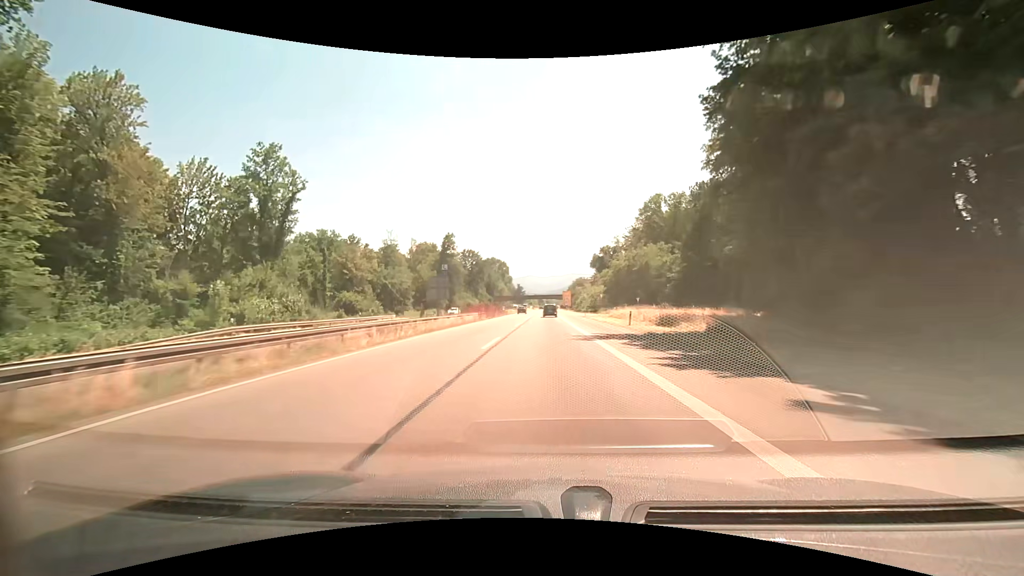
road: trunk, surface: asphalt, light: Day
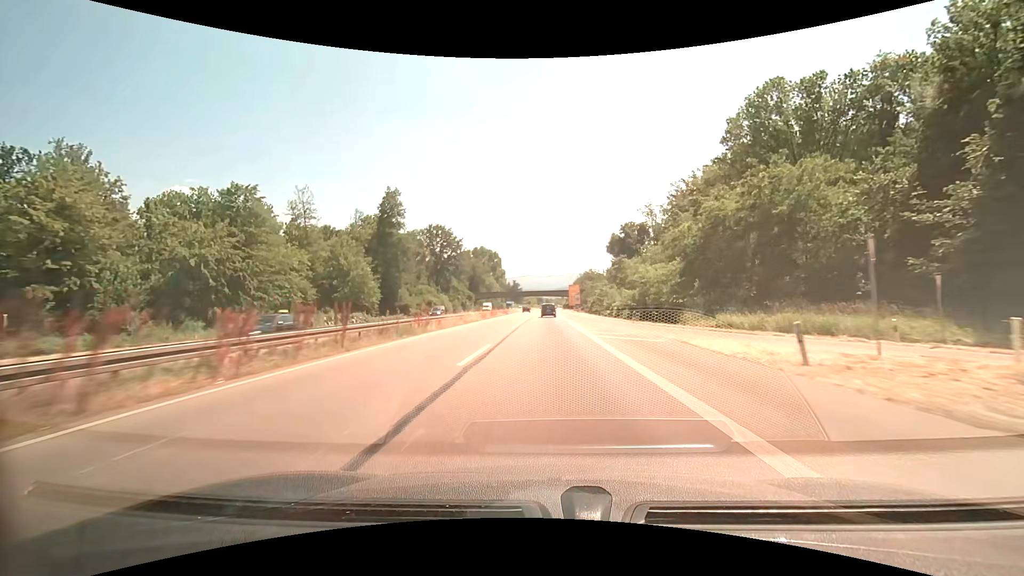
(+0.1, +58.5) m; 0°
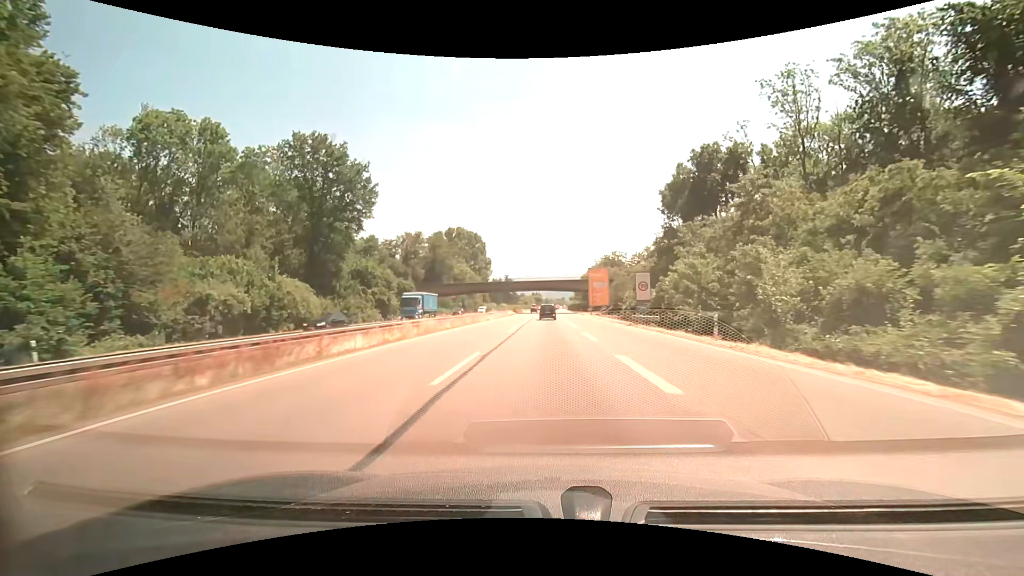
(0.0, +74.8) m; 0°
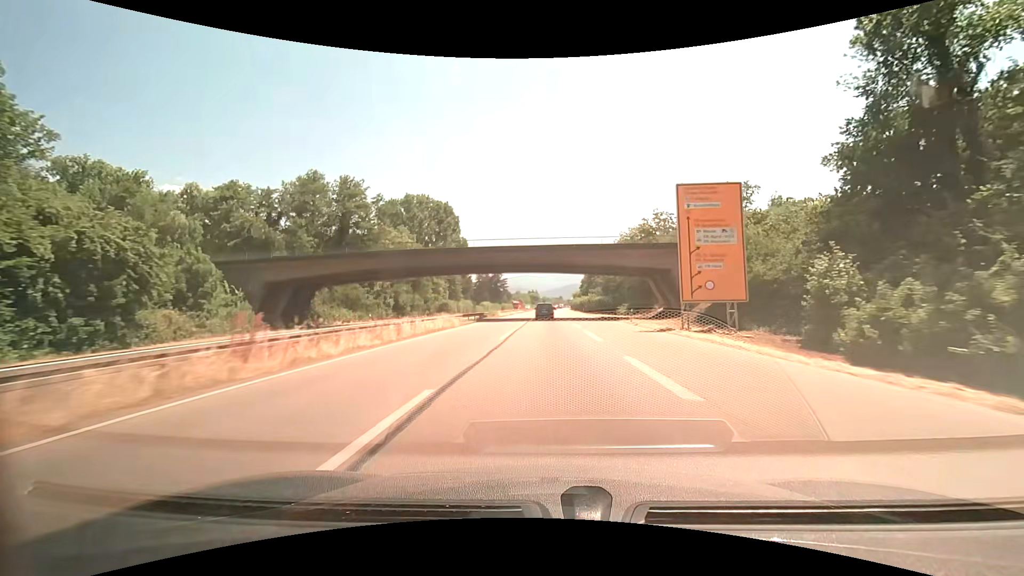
(+0.1, +60.5) m; 0°
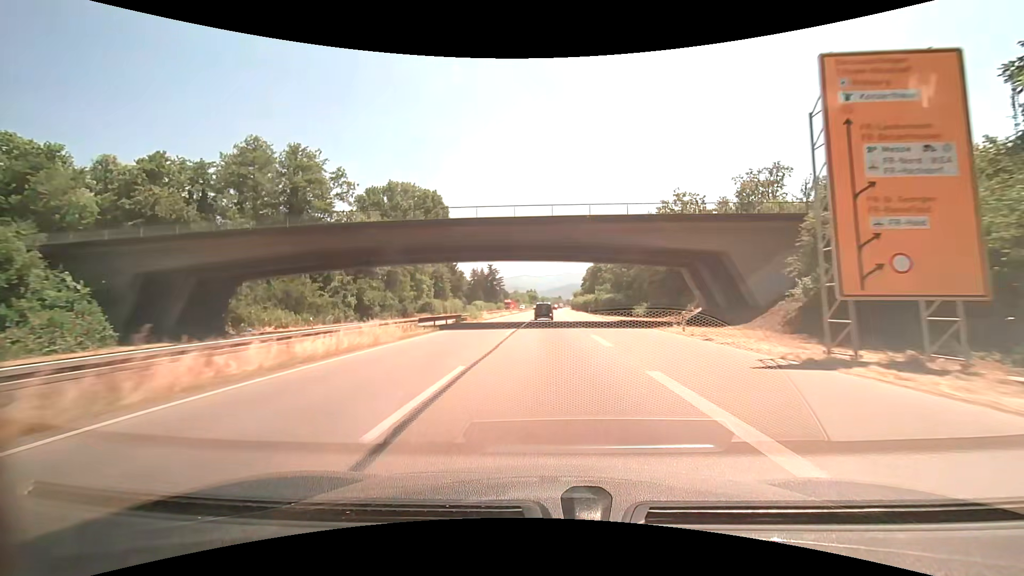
(0.0, +15.0) m; 0°
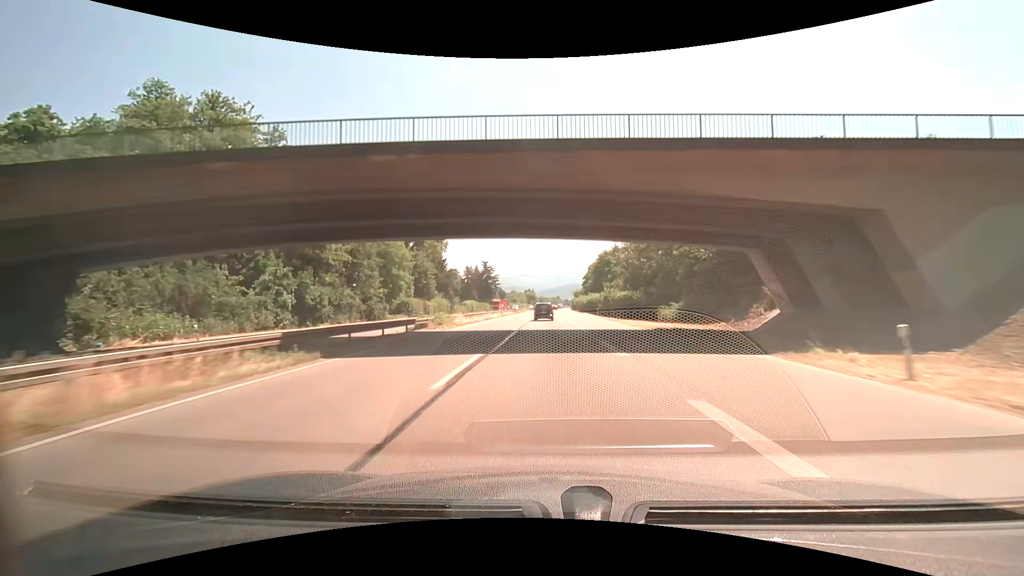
(0.0, +15.0) m; 0°
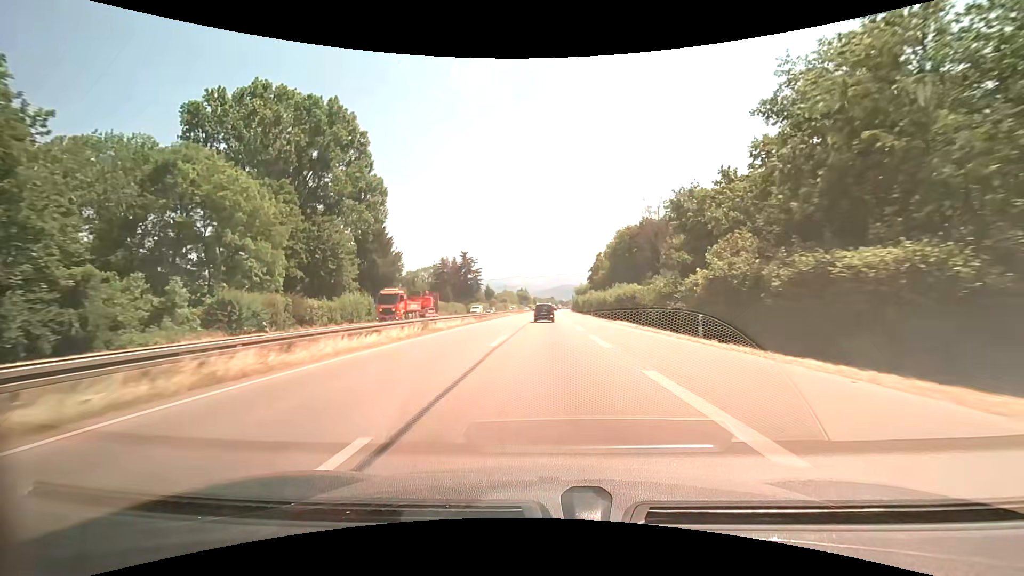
(+0.2, +44.8) m; +1°
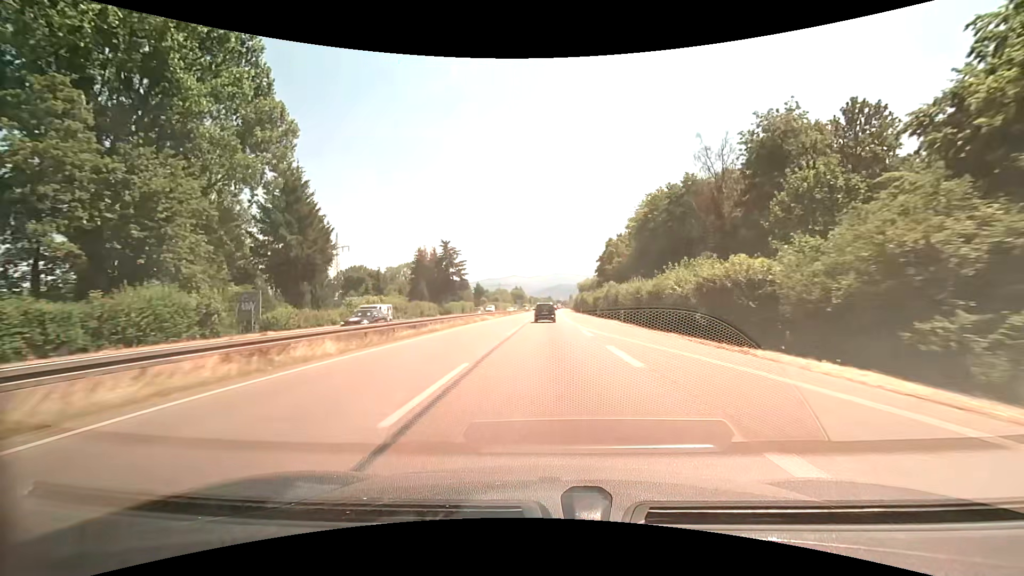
(+0.1, +29.7) m; 0°
(0, +10) (0, +20) (0, +30) (0, +40) (0, +50) (0, +60) (+1, +70) (+1, +80) (+1, +90) (+1, +100) m
